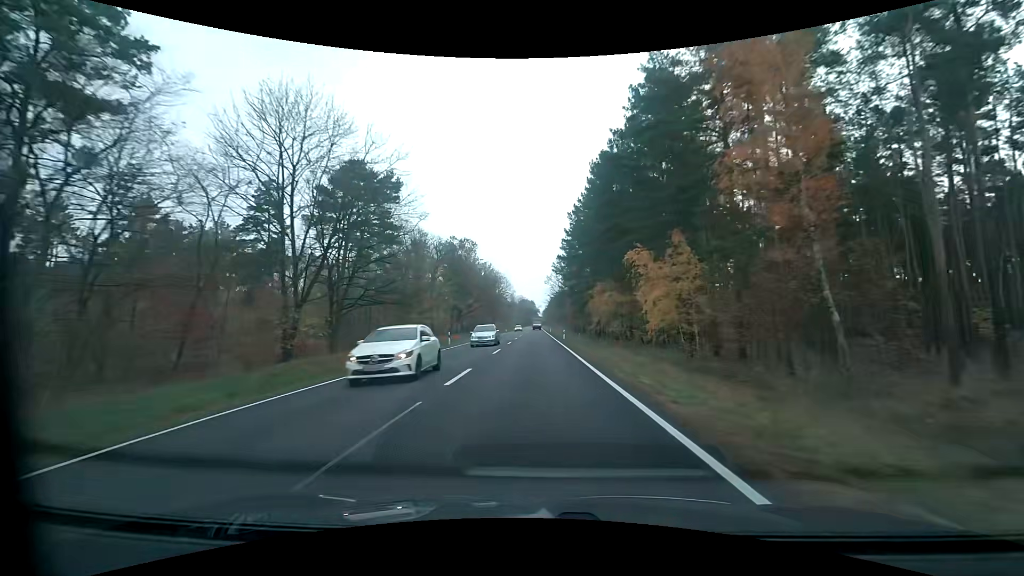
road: primary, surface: asphalt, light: Day
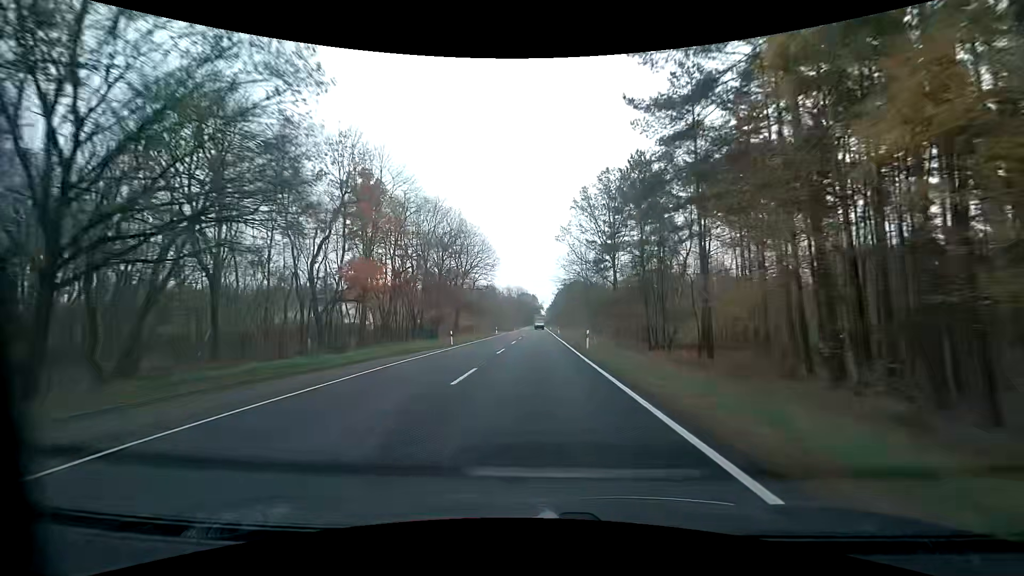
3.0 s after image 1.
(-0.7, +72.4) m; -1°
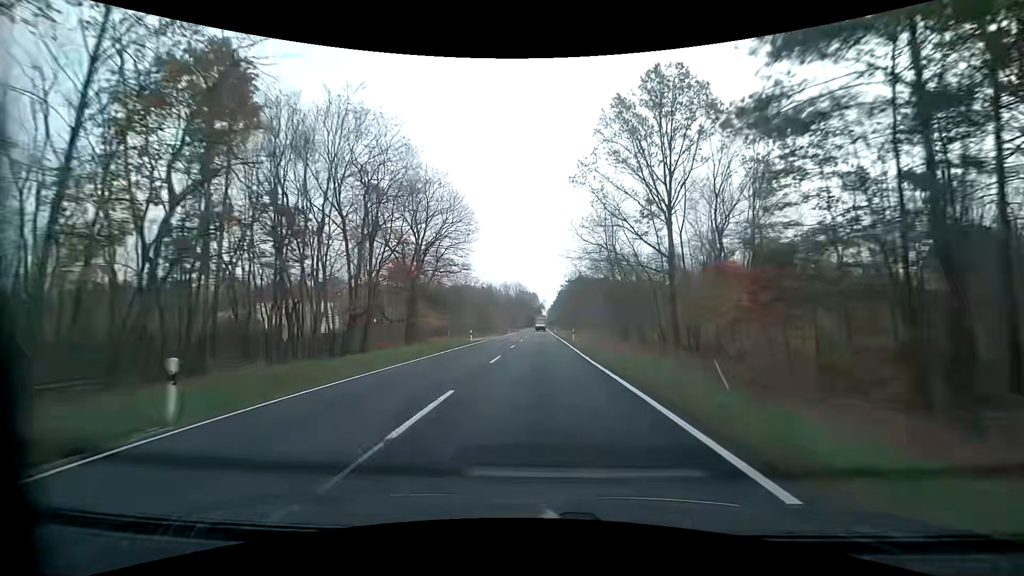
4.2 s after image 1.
(+0.2, +29.5) m; 0°
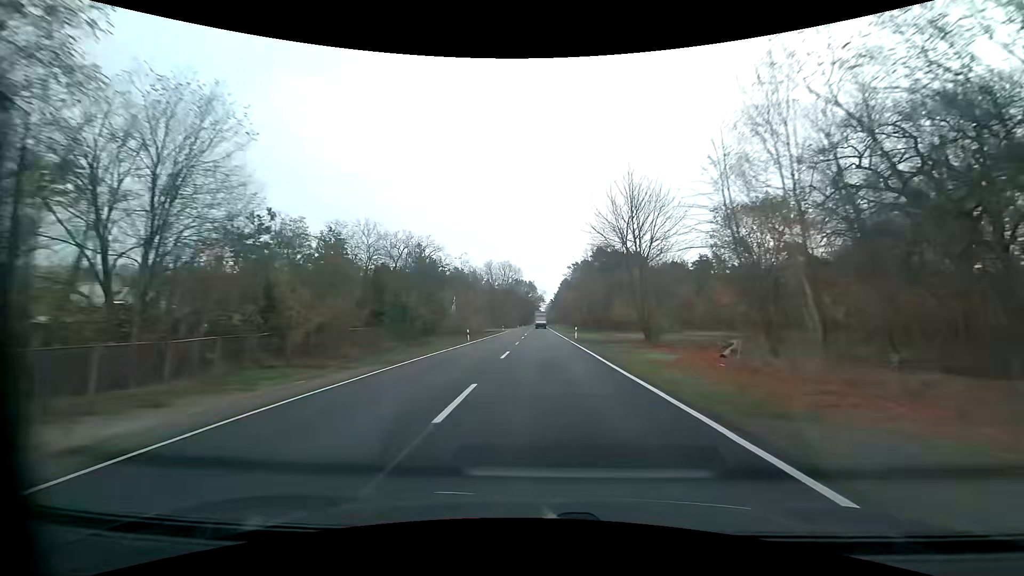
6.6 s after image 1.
(0.0, +59.7) m; +1°
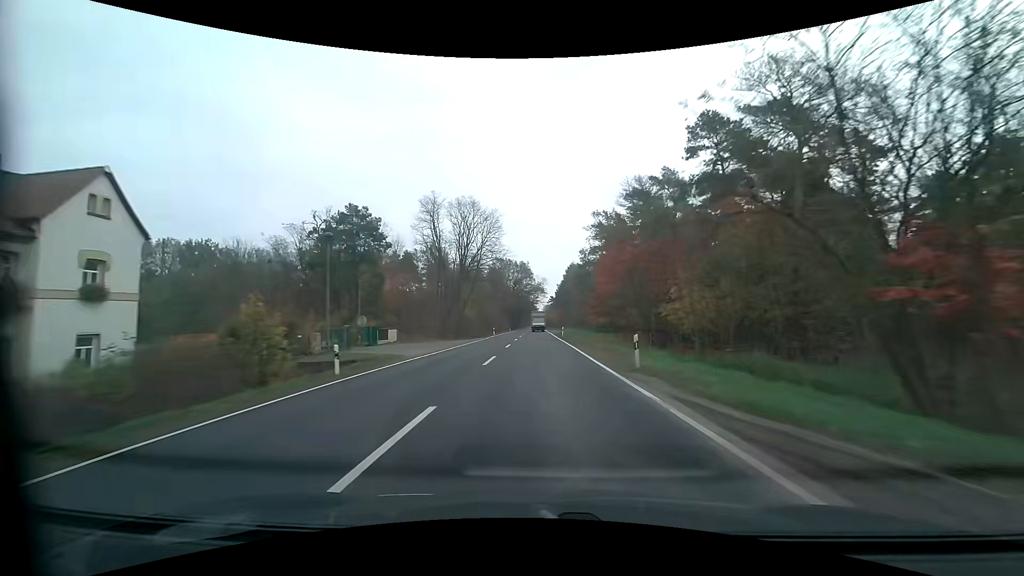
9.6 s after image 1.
(-0.1, +75.3) m; 0°
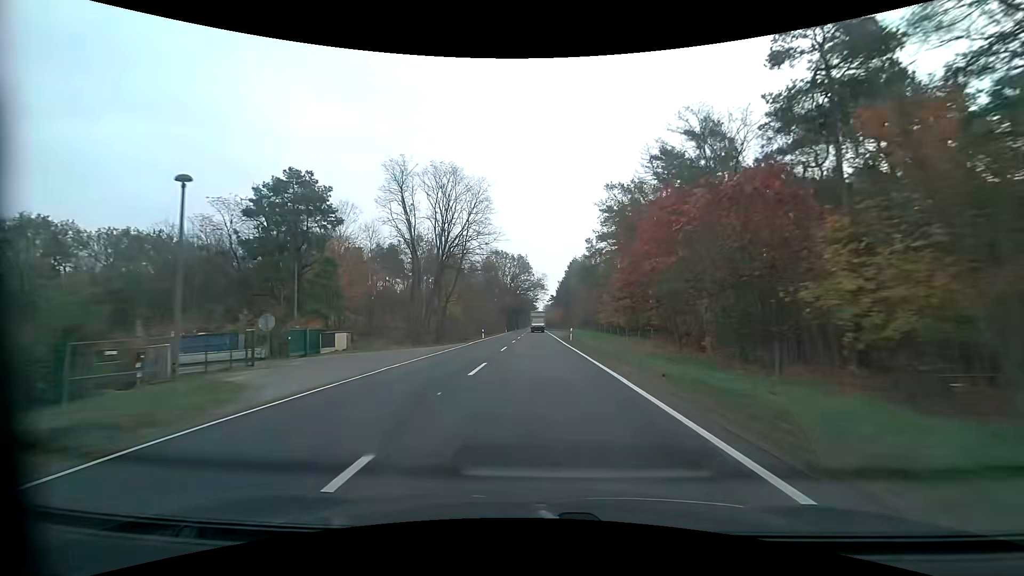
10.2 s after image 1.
(0.0, +14.9) m; 0°
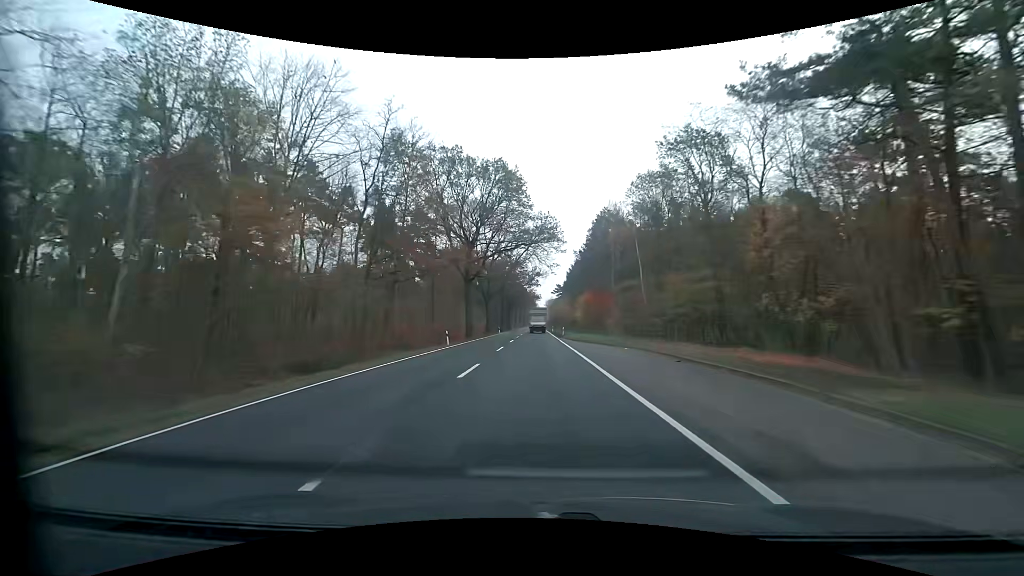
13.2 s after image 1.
(-0.1, +73.1) m; 0°
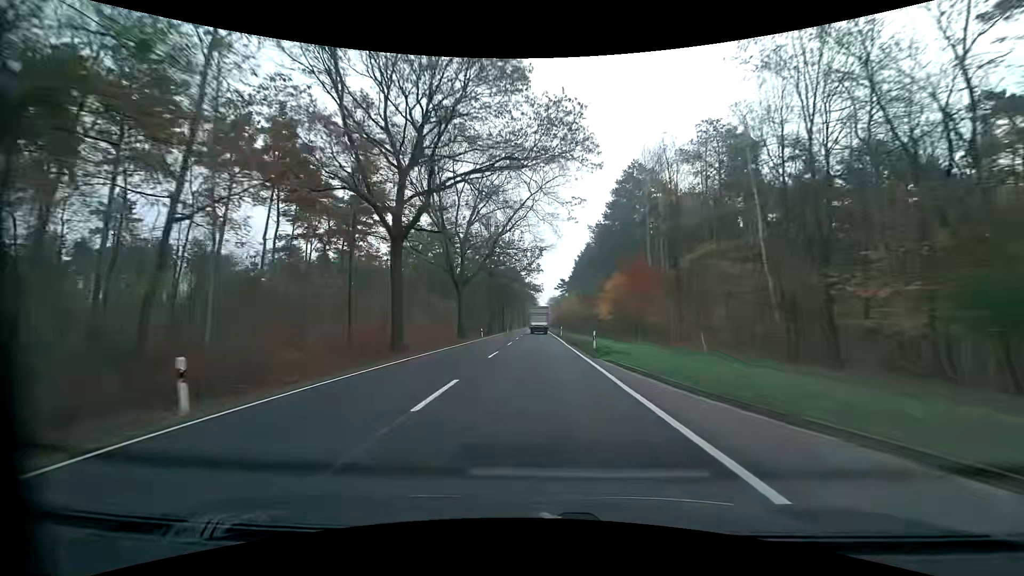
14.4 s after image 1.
(0.0, +28.7) m; 0°
(0, +10) (0, +20) (0, +30) (0, +40) (0, +50) (0, +60) (0, +70) (0, +80) (0, +90) (0, +100) m
